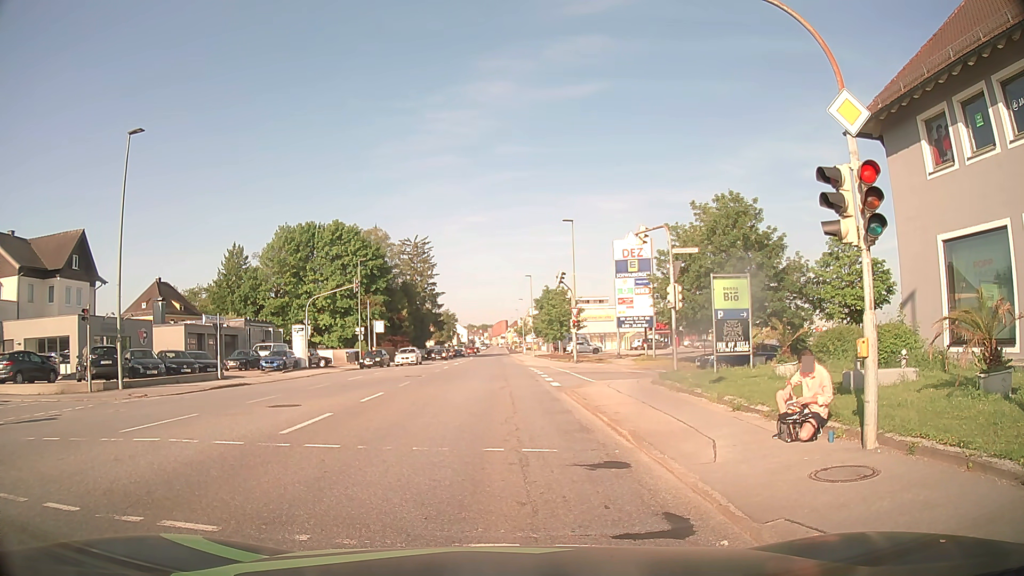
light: Day
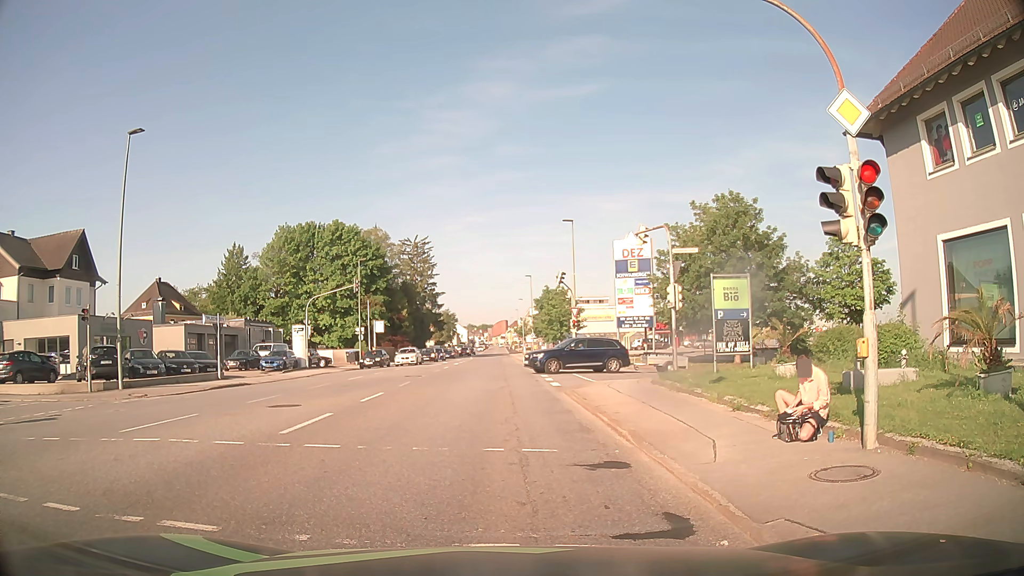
(0.0, 0.0) m; 0°
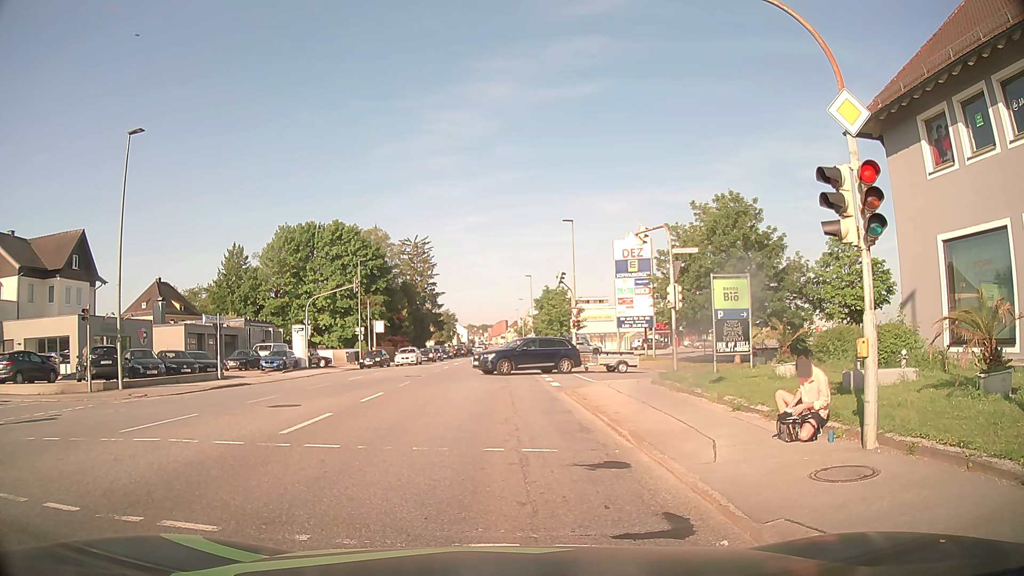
(0.0, 0.0) m; 0°
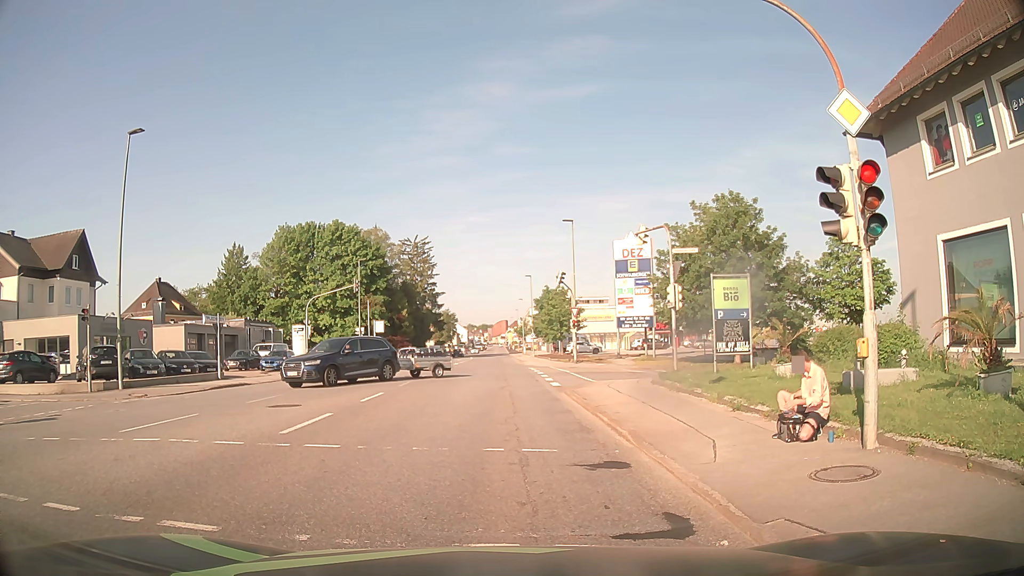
(0.0, 0.0) m; 0°
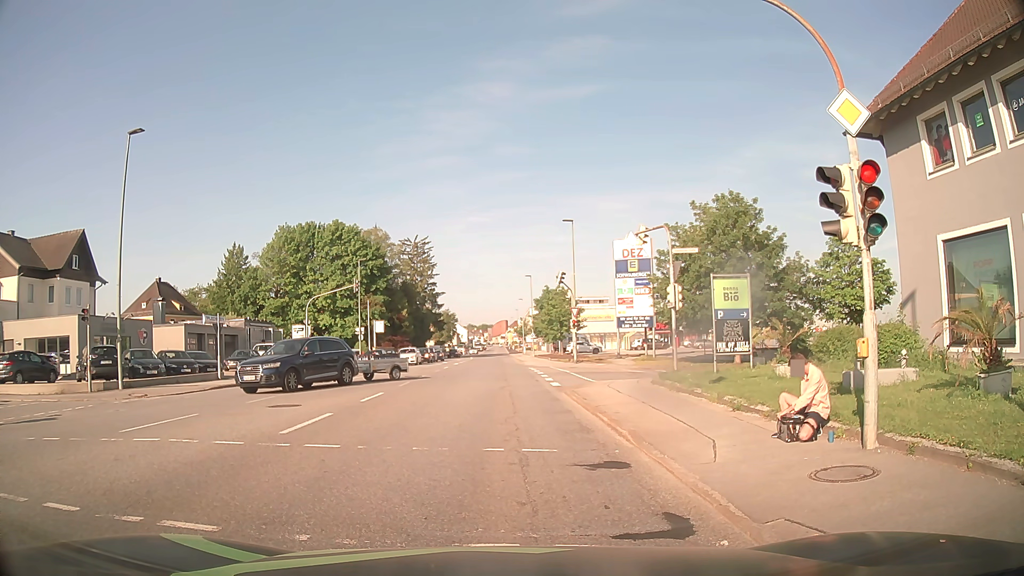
(0.0, 0.0) m; 0°
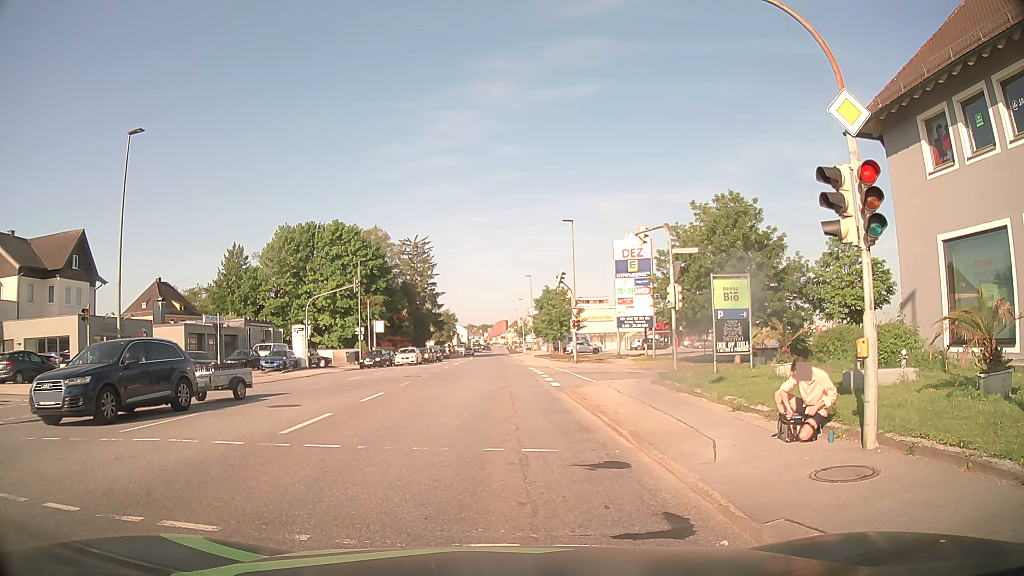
(0.0, 0.0) m; 0°
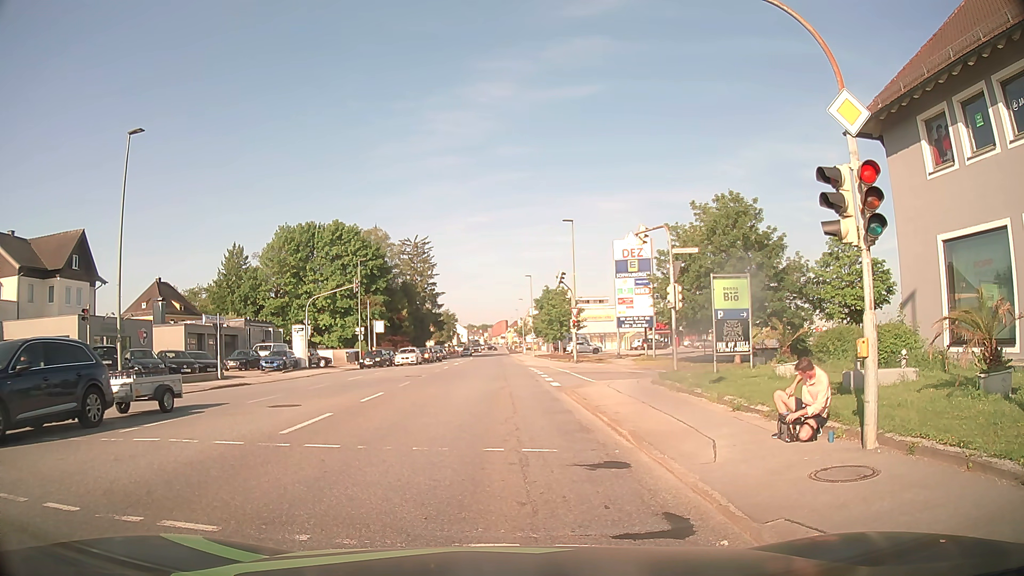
(0.0, 0.0) m; 0°
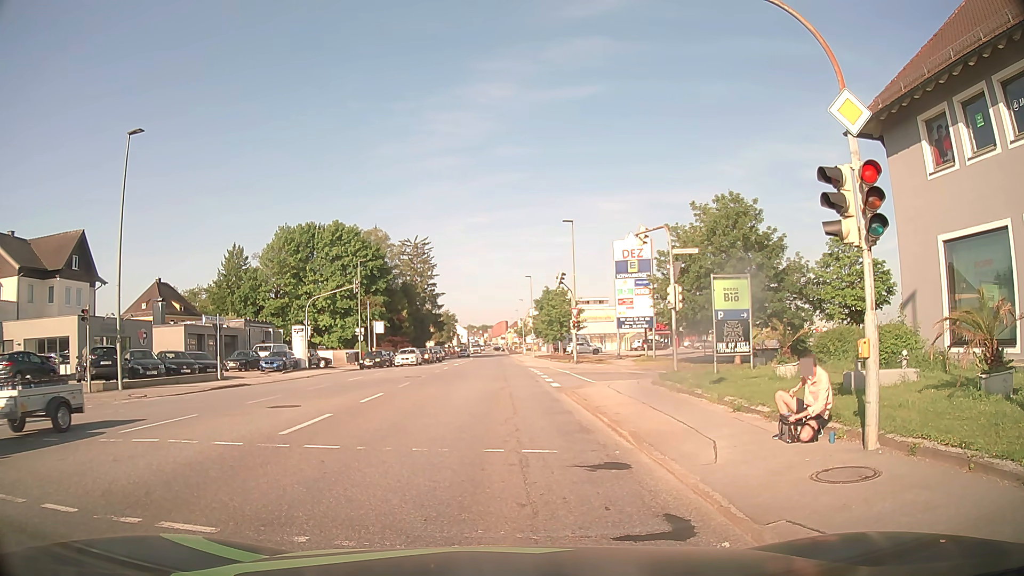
(0.0, 0.0) m; 0°
